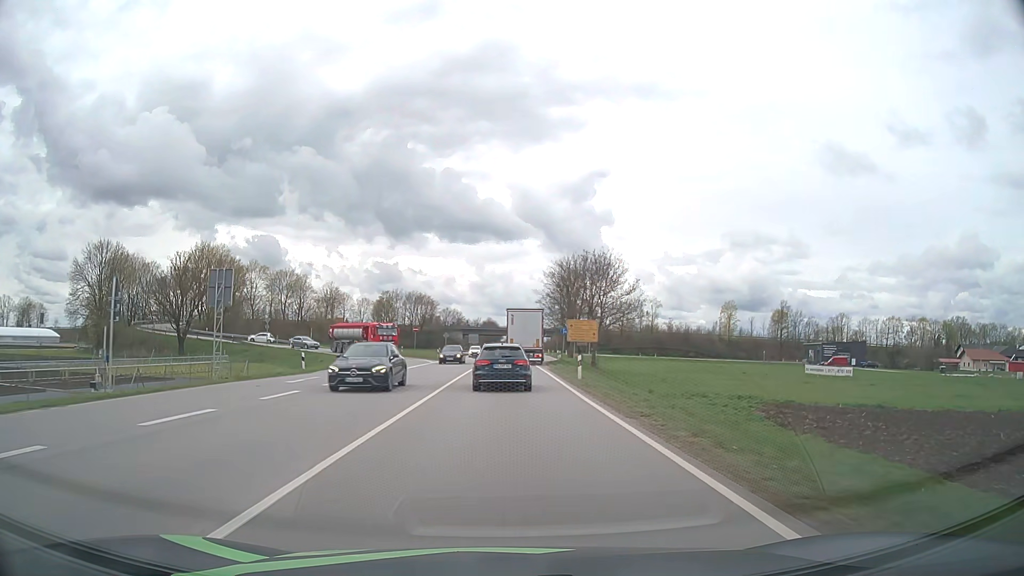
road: primary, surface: asphalt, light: Day
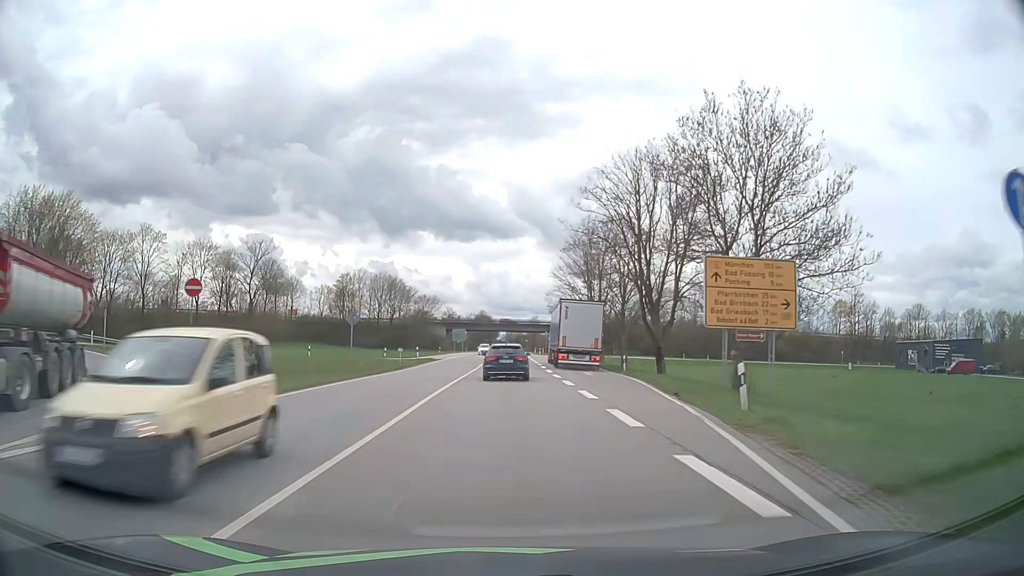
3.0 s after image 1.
(+0.2, +51.2) m; 0°
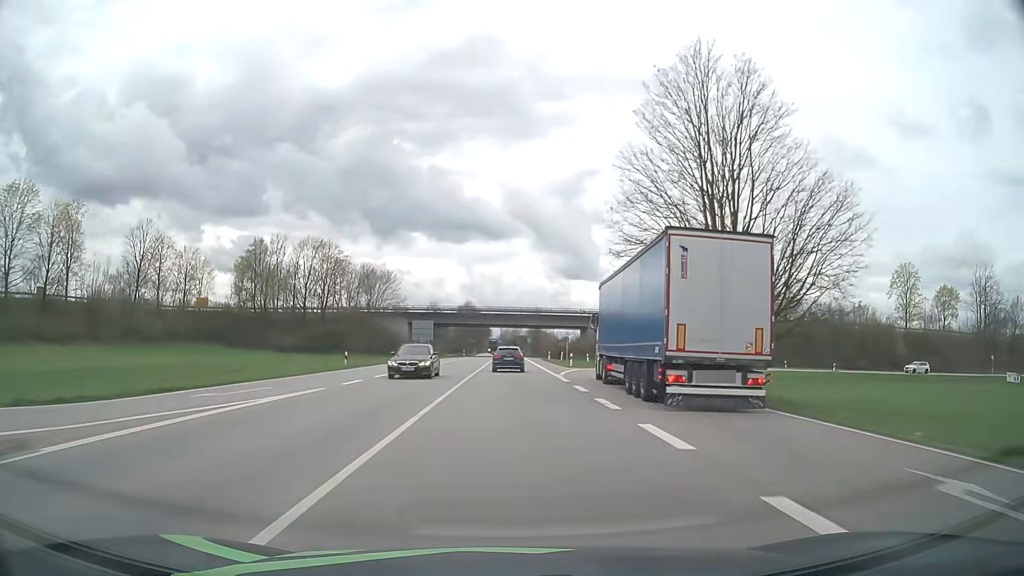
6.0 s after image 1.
(+0.1, +56.6) m; +1°
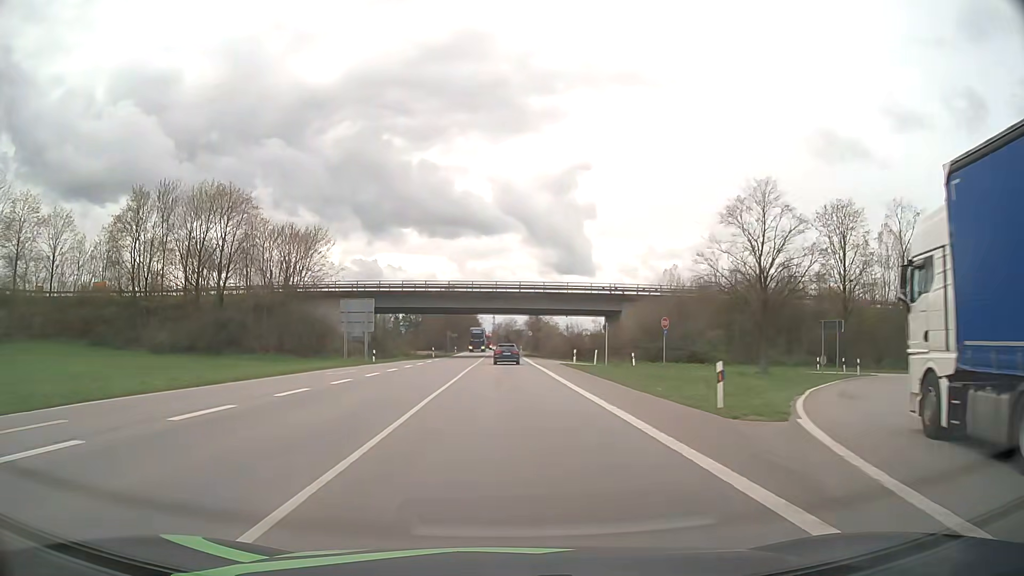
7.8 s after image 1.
(+0.1, +36.5) m; +1°
(0, +10) (0, +20) (0, +30) (0, +40) (0, +50) (0, +60) (0, +70) (0, +80) (0, +90) (0, +100) m
